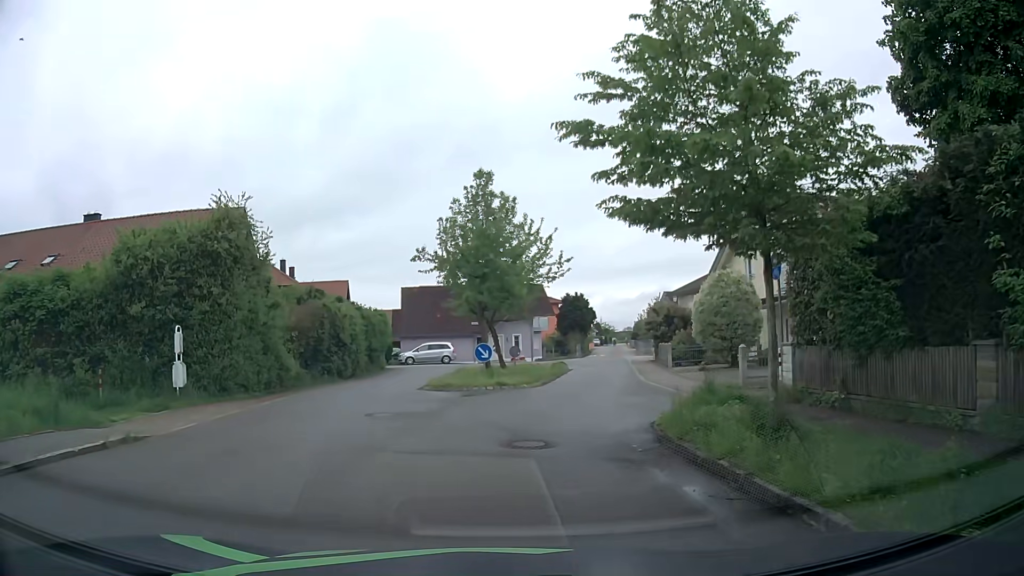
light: Day
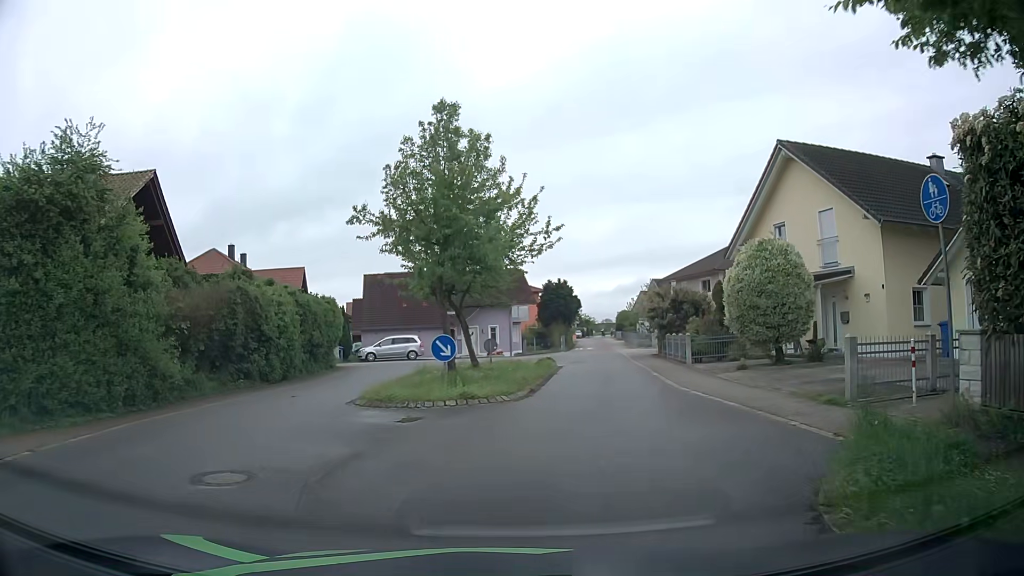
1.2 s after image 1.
(+0.1, +6.5) m; +2°
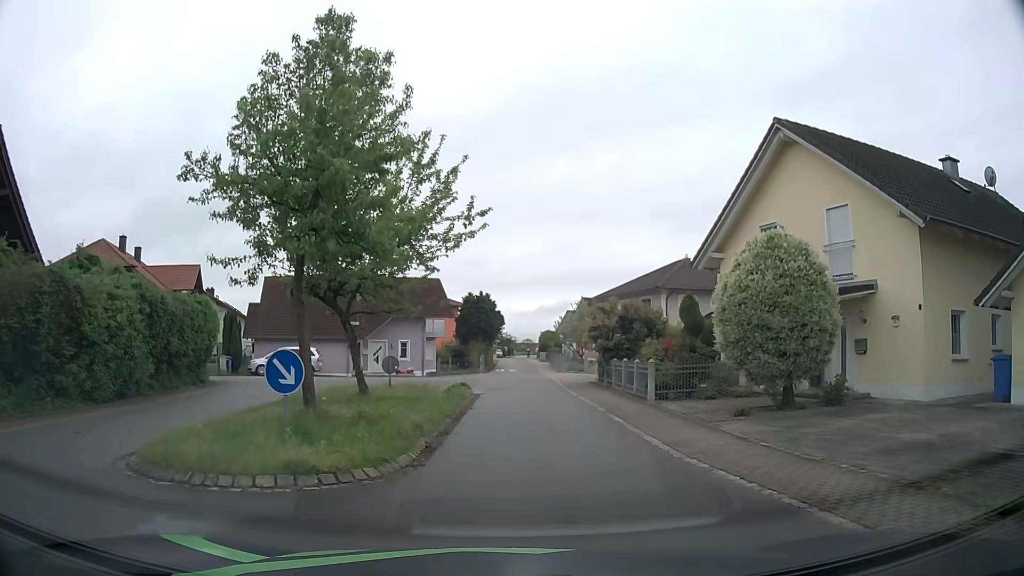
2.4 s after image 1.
(+0.3, +6.1) m; +6°
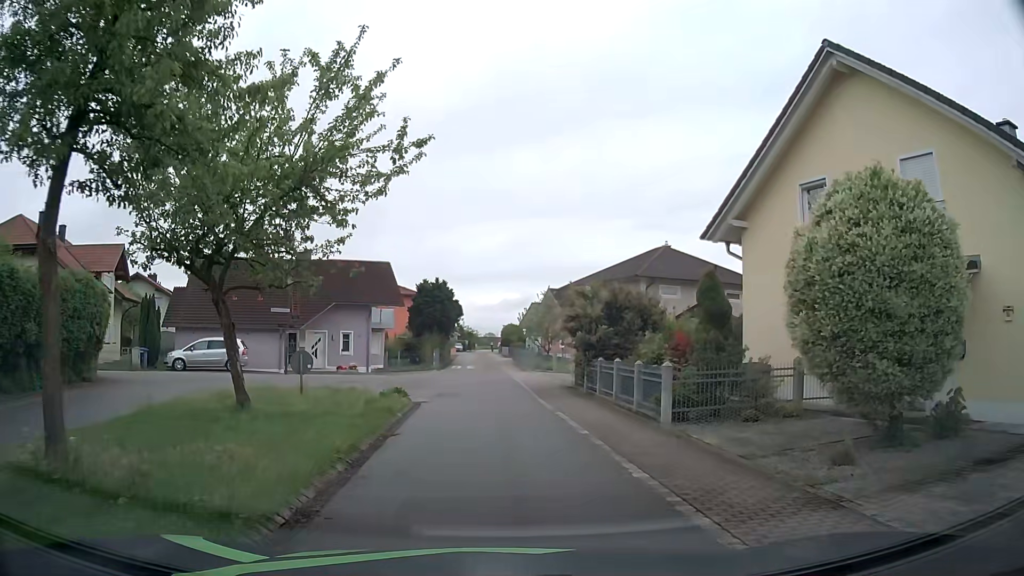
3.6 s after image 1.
(+0.3, +5.8) m; +3°
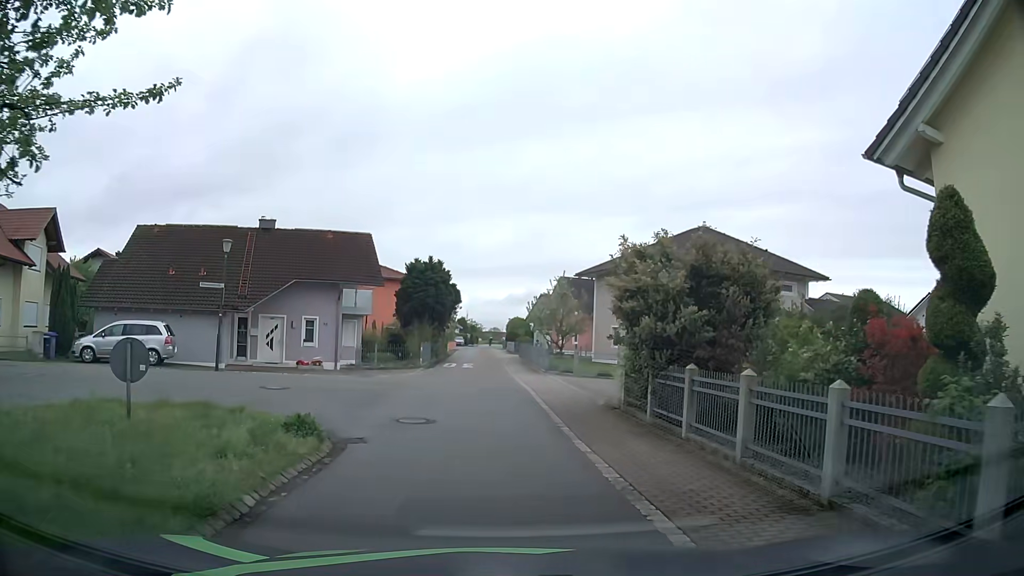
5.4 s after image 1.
(+0.1, +8.4) m; +1°
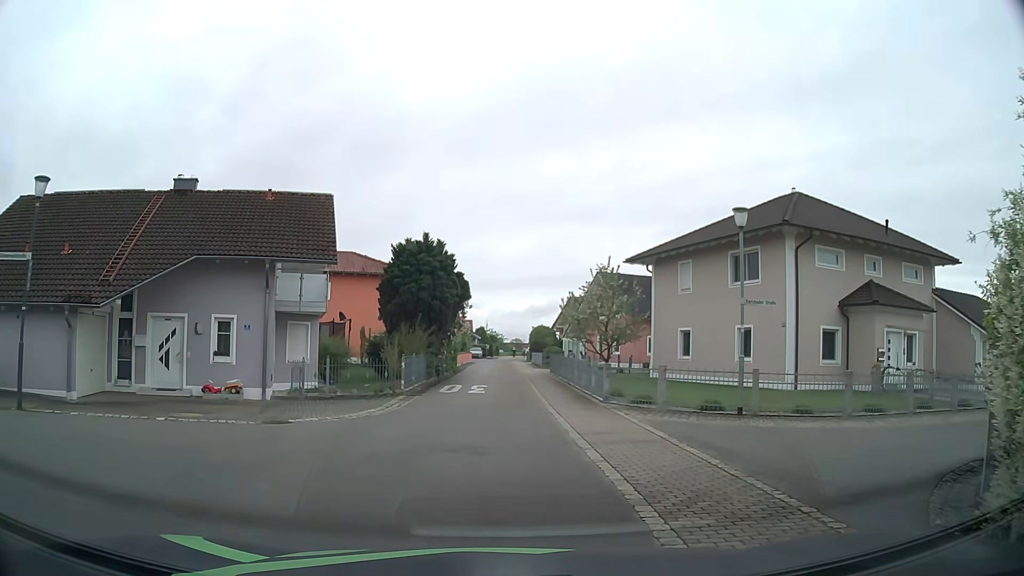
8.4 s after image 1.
(-0.4, +11.9) m; -2°
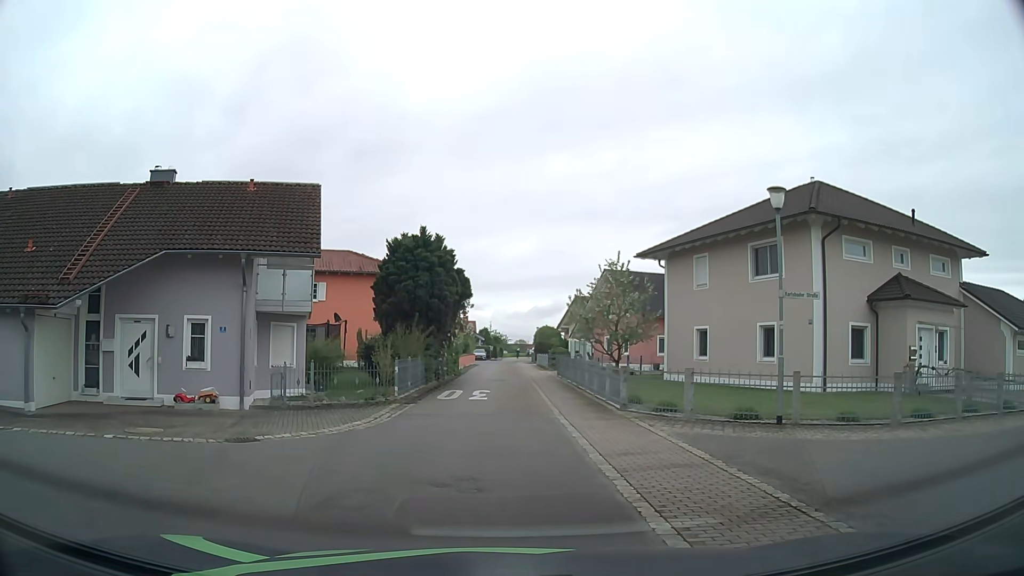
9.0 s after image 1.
(0.0, +2.0) m; 0°
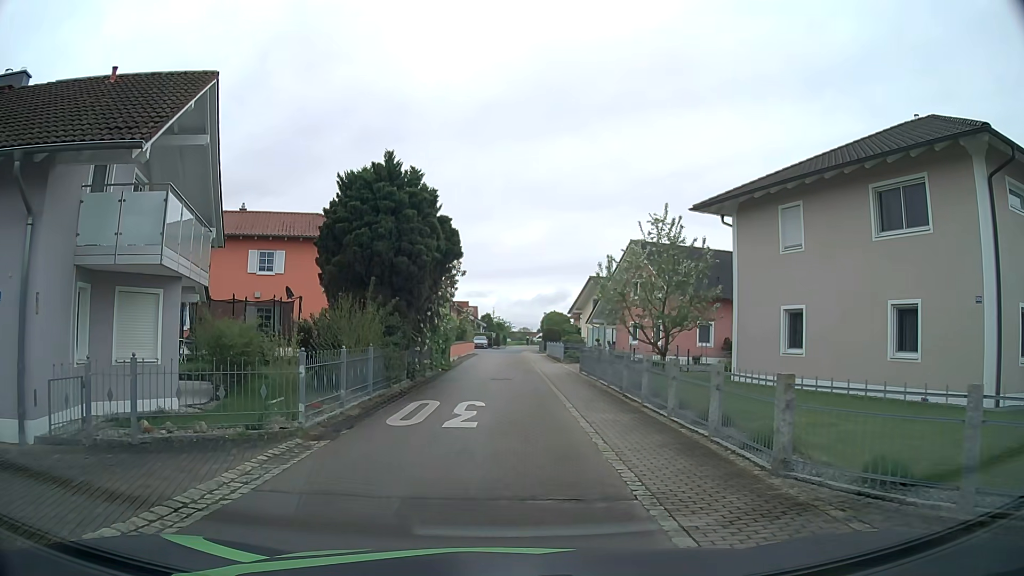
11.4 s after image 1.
(-0.1, +9.3) m; 0°
(0, +10) (0, +20) (0, +30) (-1, +40) (-1, +50) (-1, +60) (0, +70) (+1, +80) (+1, +90) (+2, +100) m
